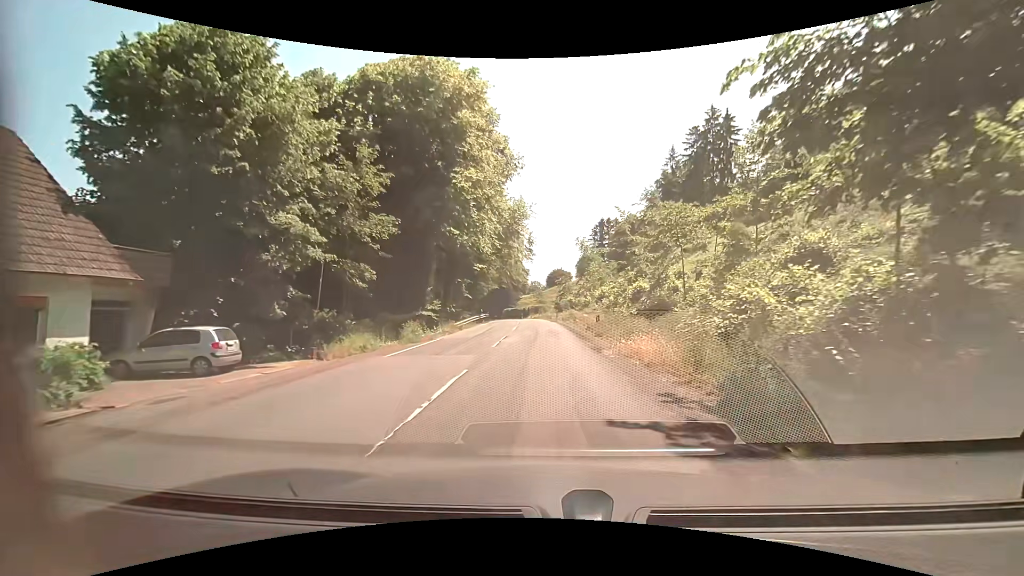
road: secondary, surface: asphalt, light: Day
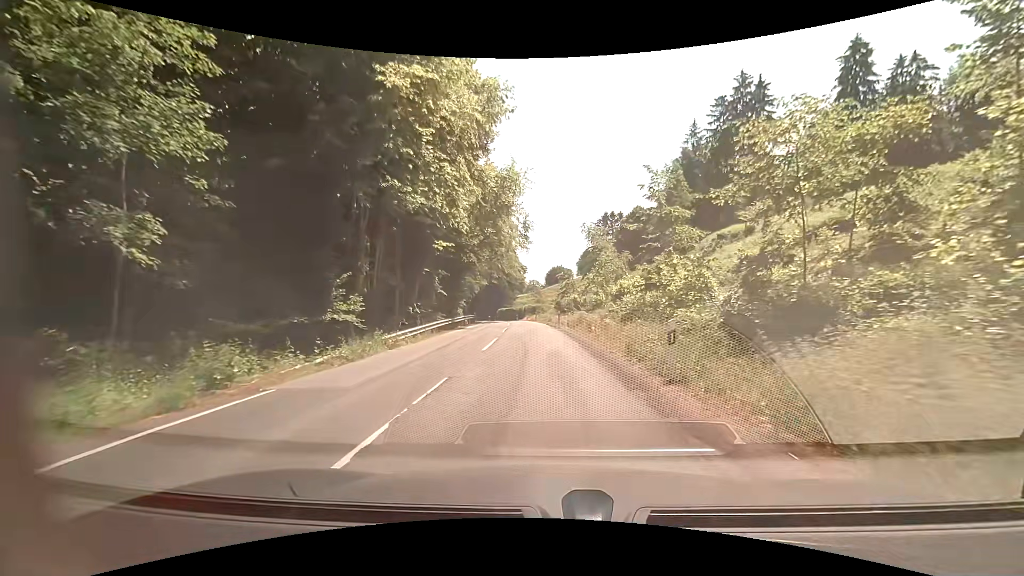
(0.0, +13.1) m; 0°
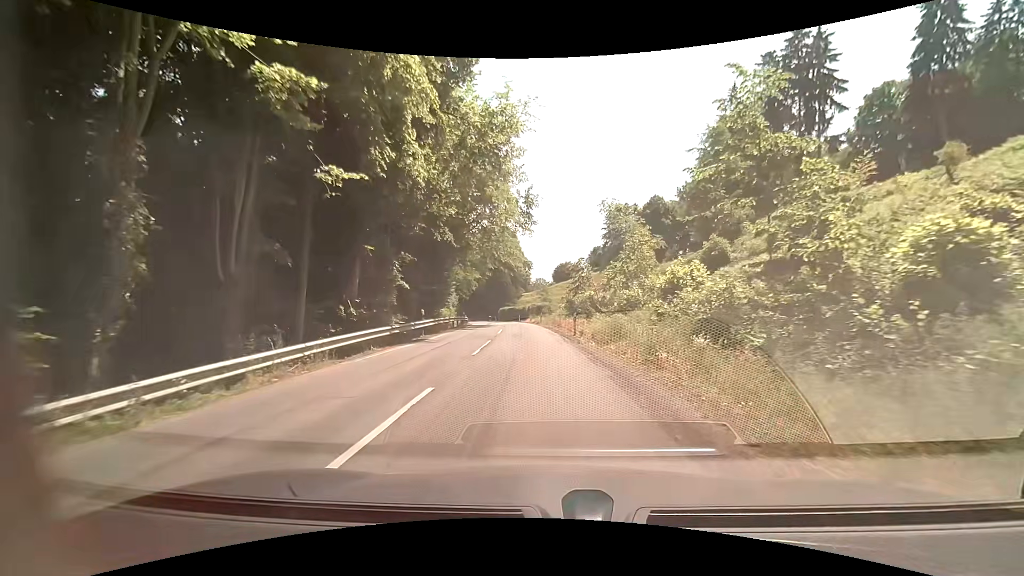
(-0.1, +13.0) m; 0°
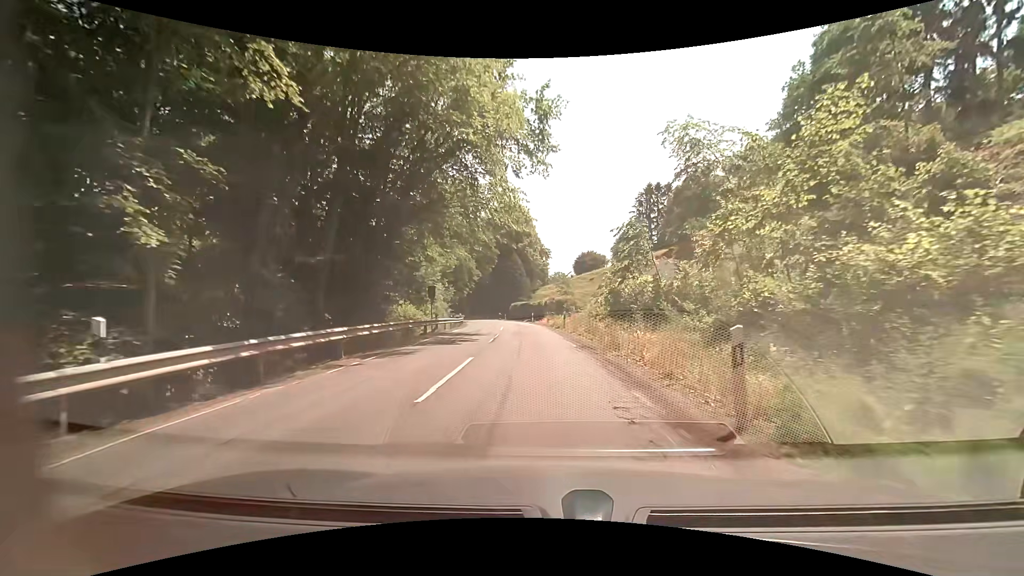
(-0.4, +19.5) m; -2°
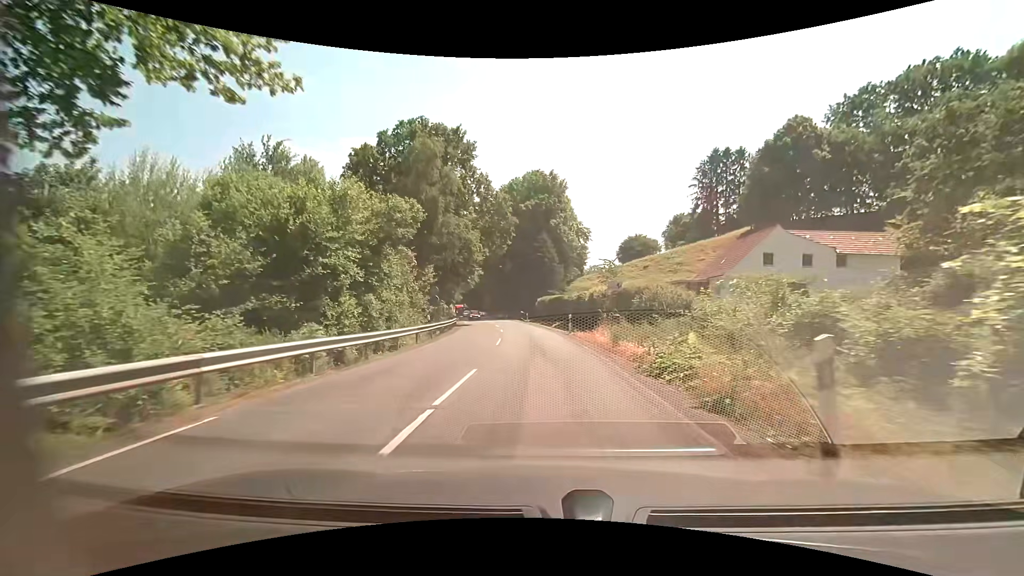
(-1.0, +26.3) m; -4°
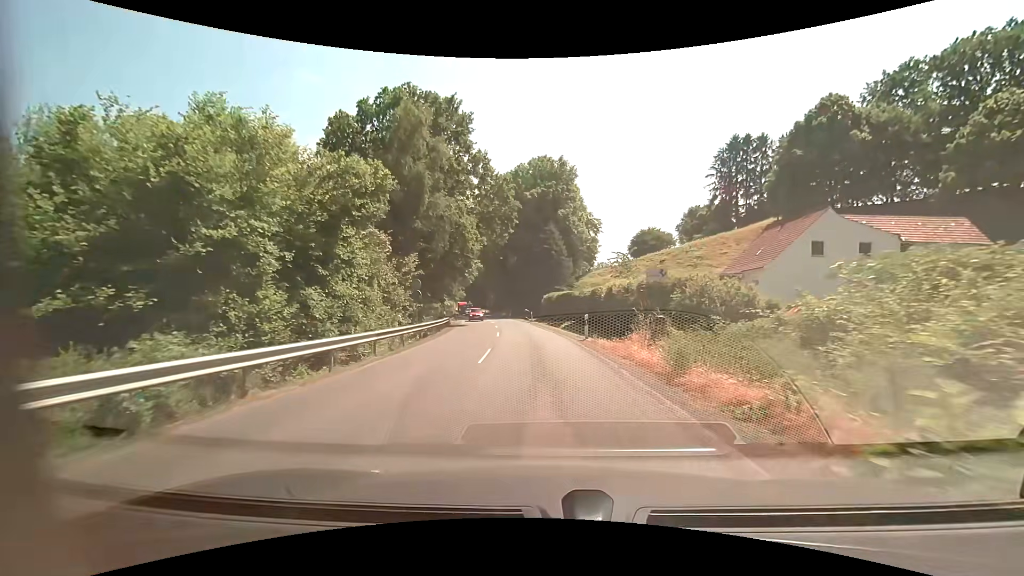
(-0.1, +6.8) m; -2°
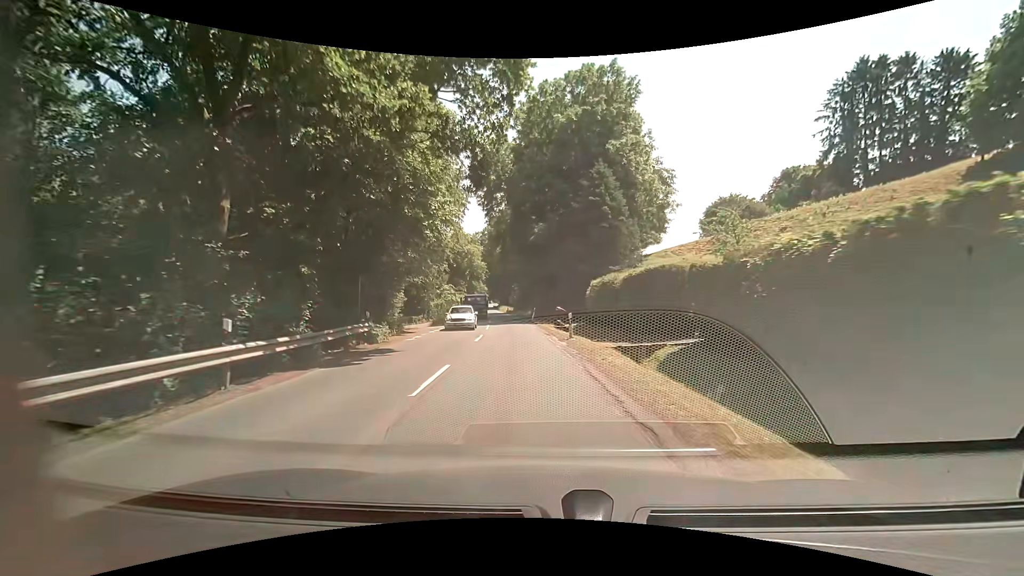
(-0.4, +28.4) m; -3°
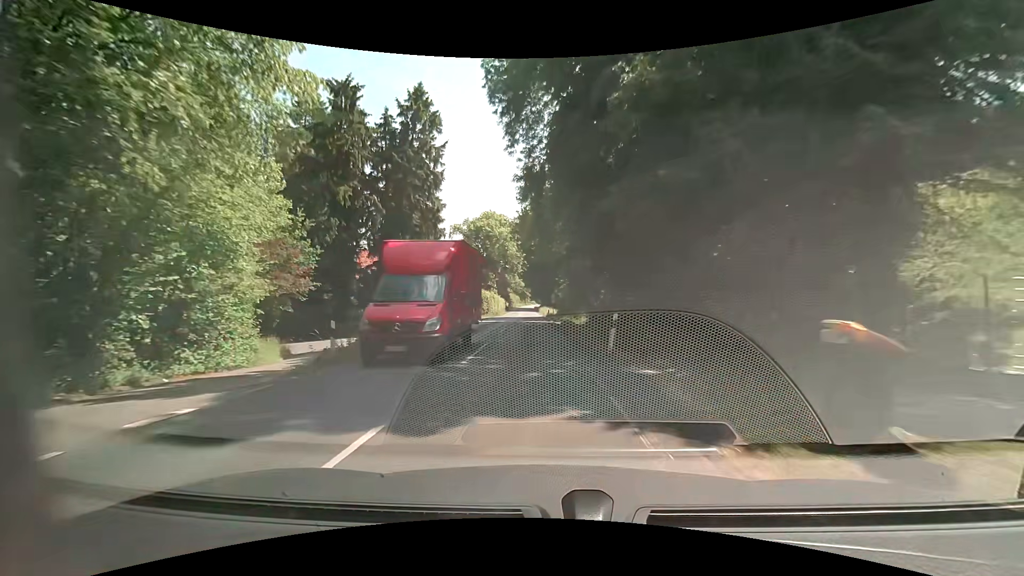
(-1.4, +30.3) m; -5°
